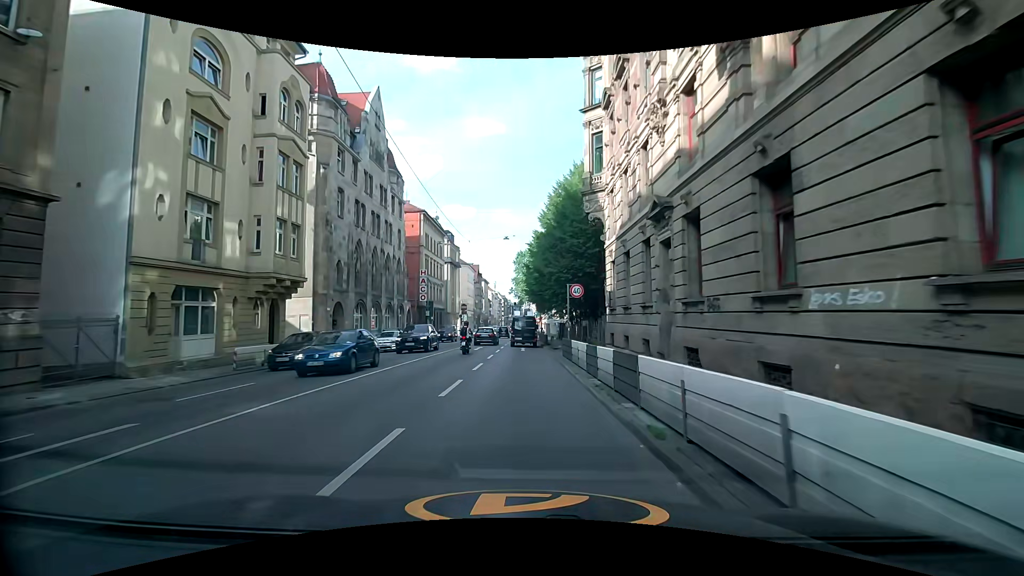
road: primary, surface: asphalt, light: Day
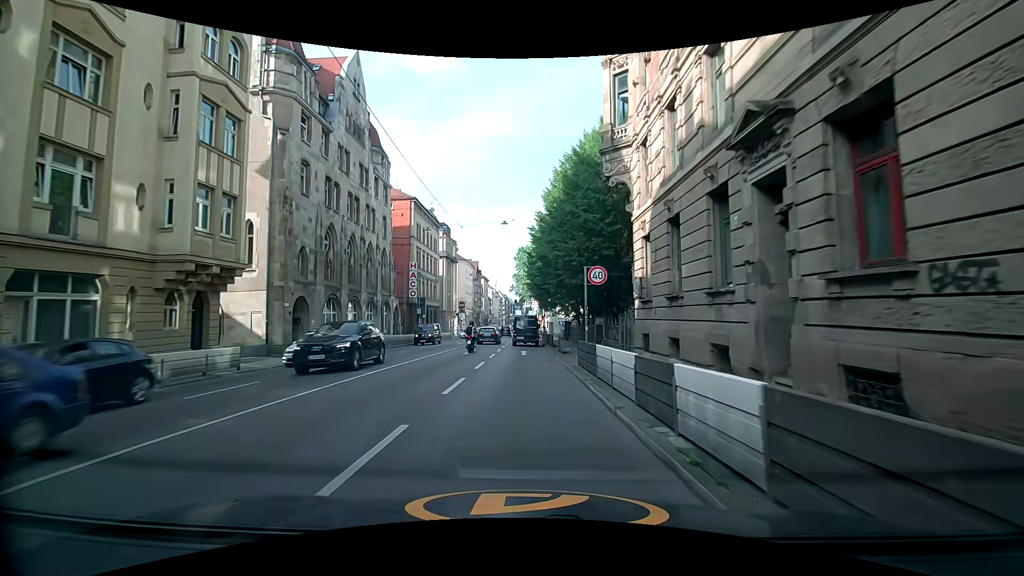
(+0.1, +6.1) m; +1°
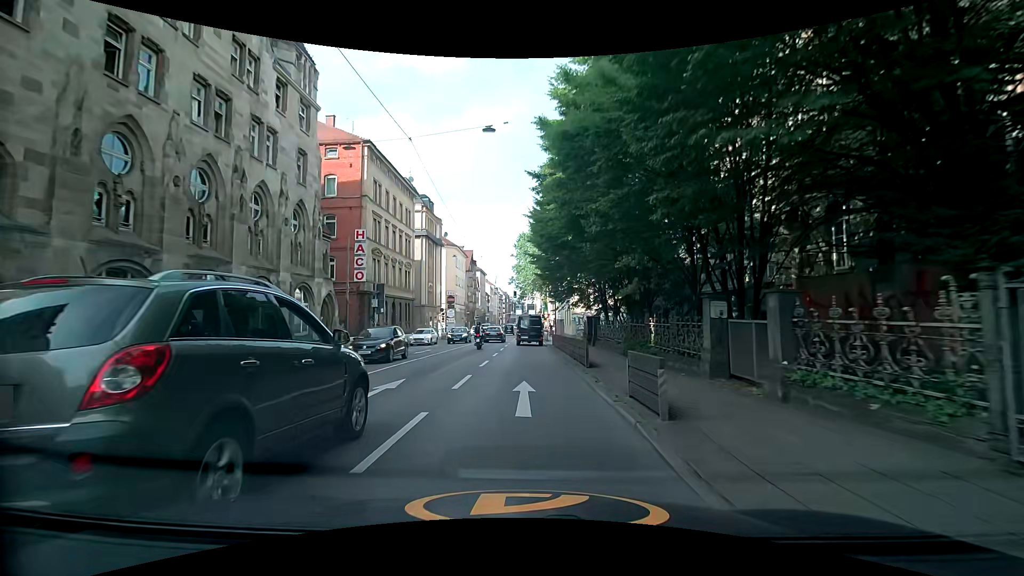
(0.0, +18.0) m; +1°
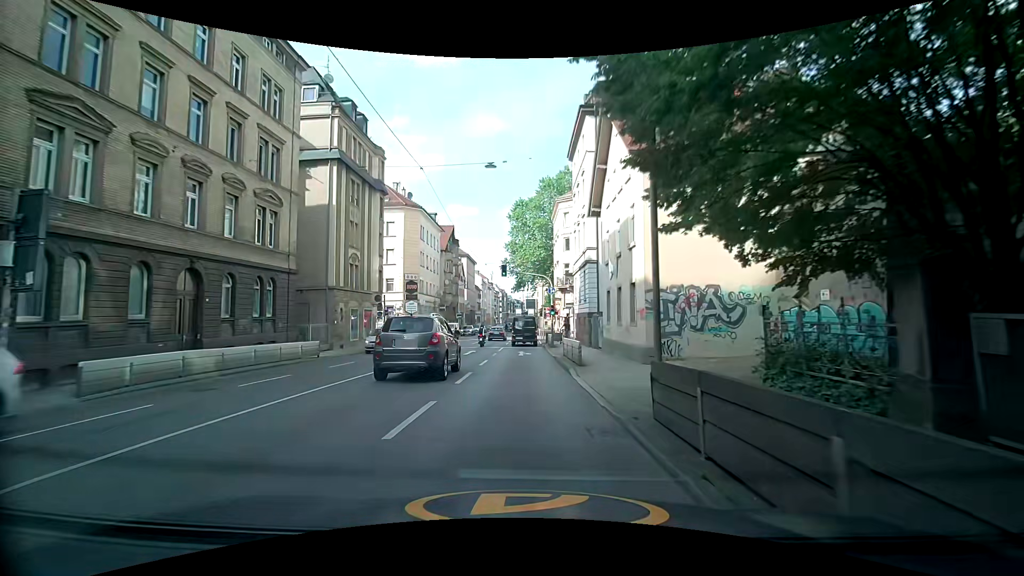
(-0.3, +29.6) m; -2°
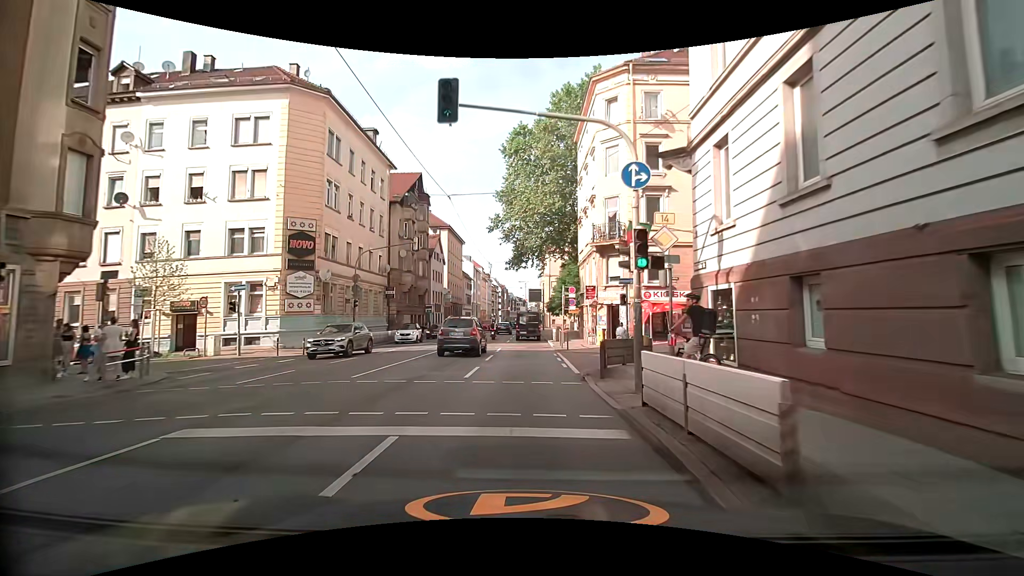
(+0.4, +30.1) m; 0°
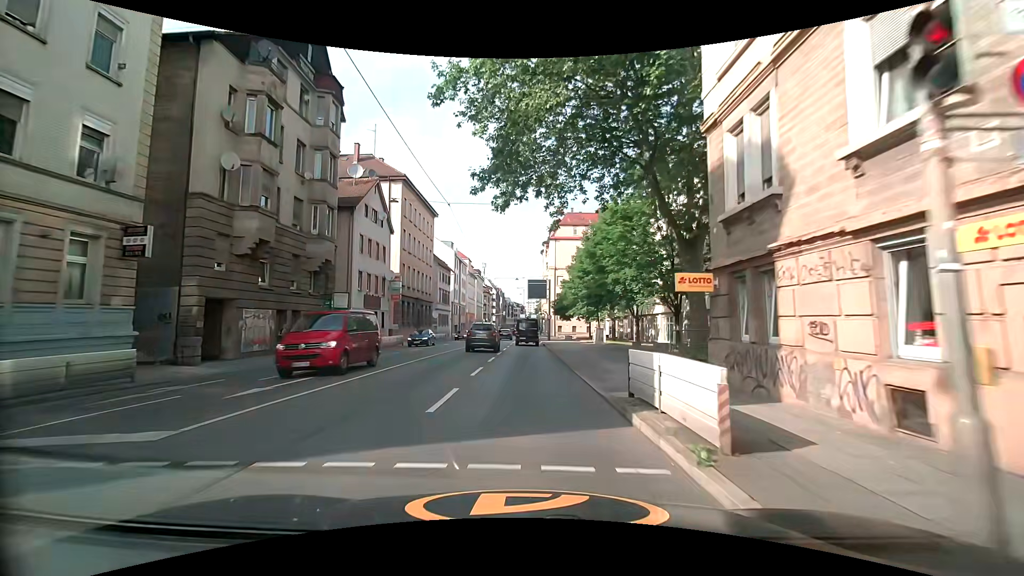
(+0.4, +29.4) m; +1°
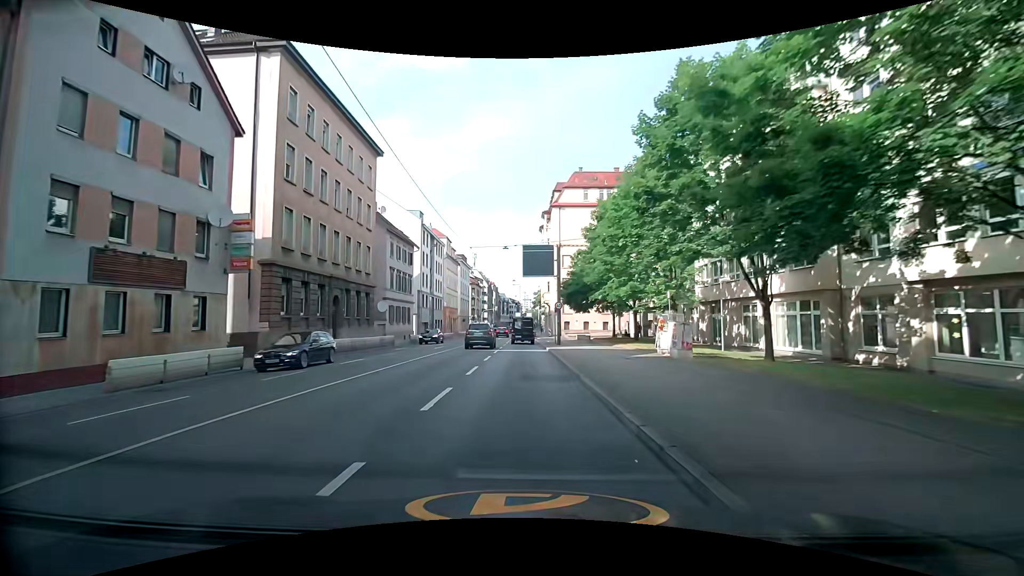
(+0.2, +24.5) m; +1°
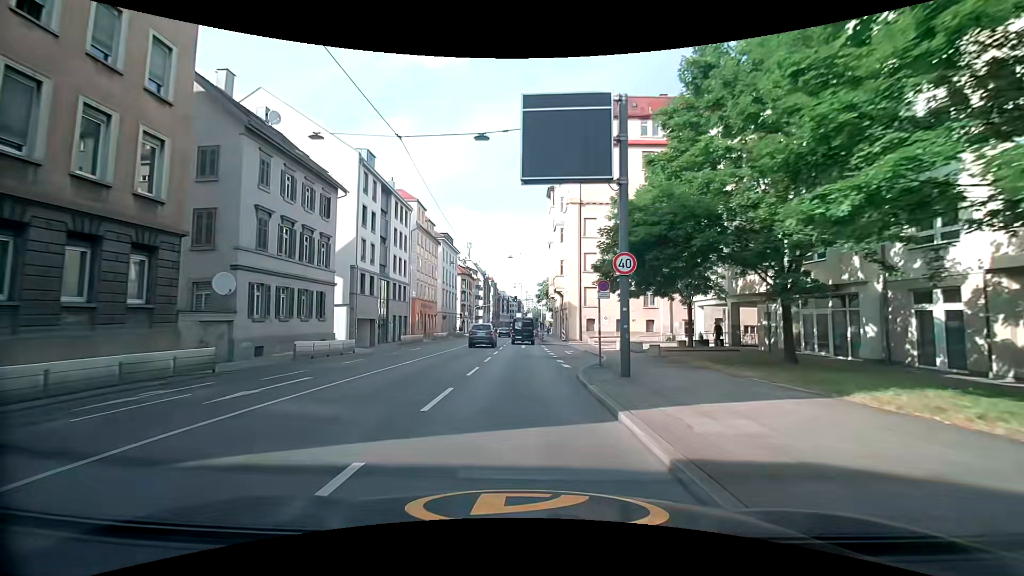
(-0.3, +24.7) m; -1°
(0, +10) (0, +20) (0, +30) (0, +40) (0, +50) (0, +60) (0, +70) (0, +80) (0, +90) (0, +100) m
